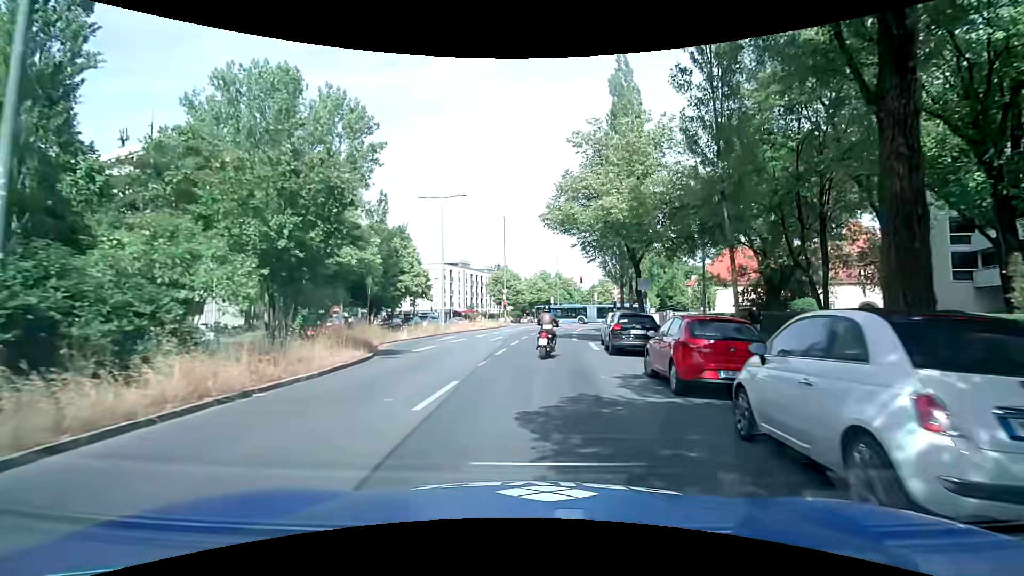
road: secondary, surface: asphalt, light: Day
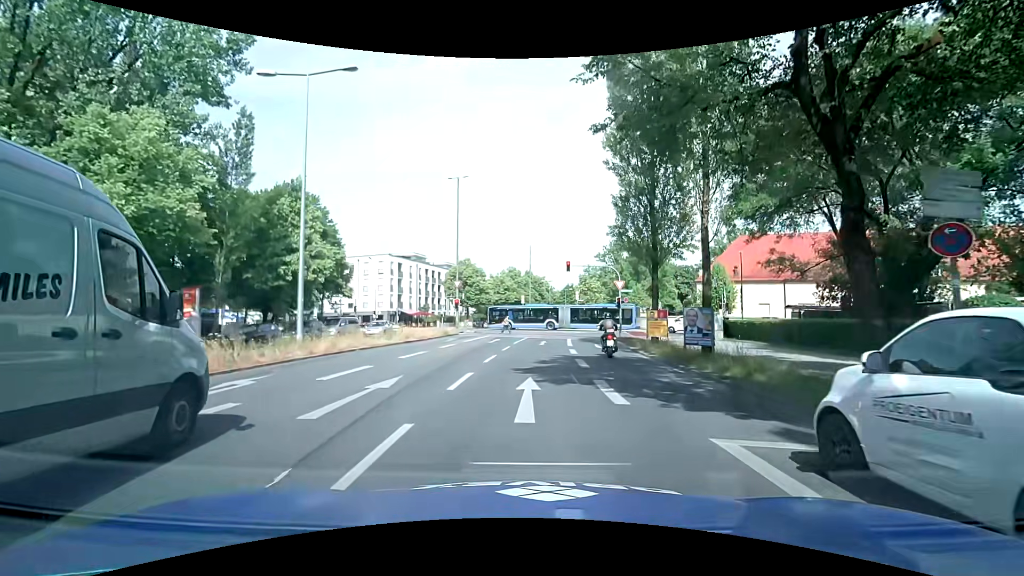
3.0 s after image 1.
(+0.6, +19.4) m; +4°
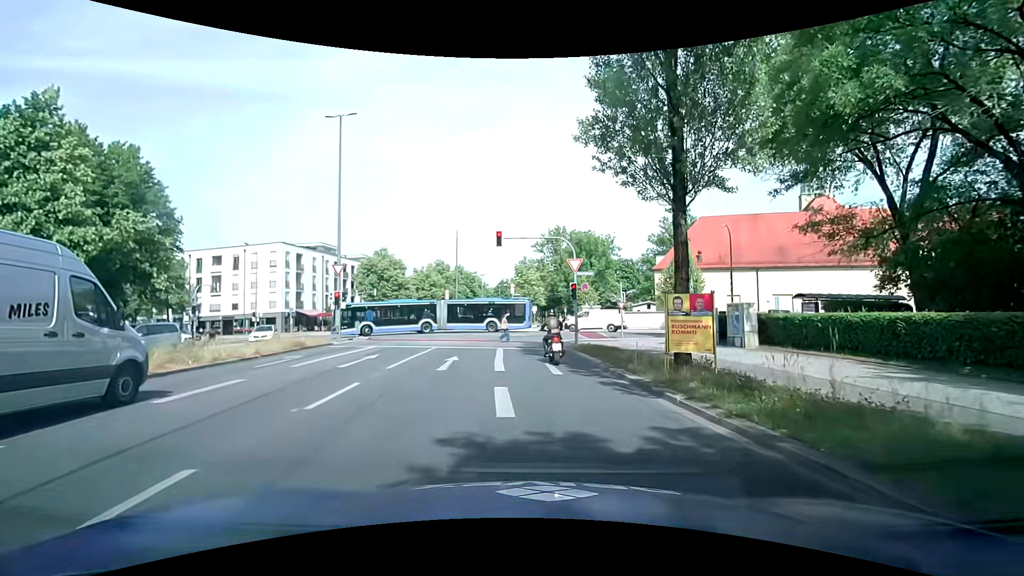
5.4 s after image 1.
(+1.1, +13.4) m; +7°
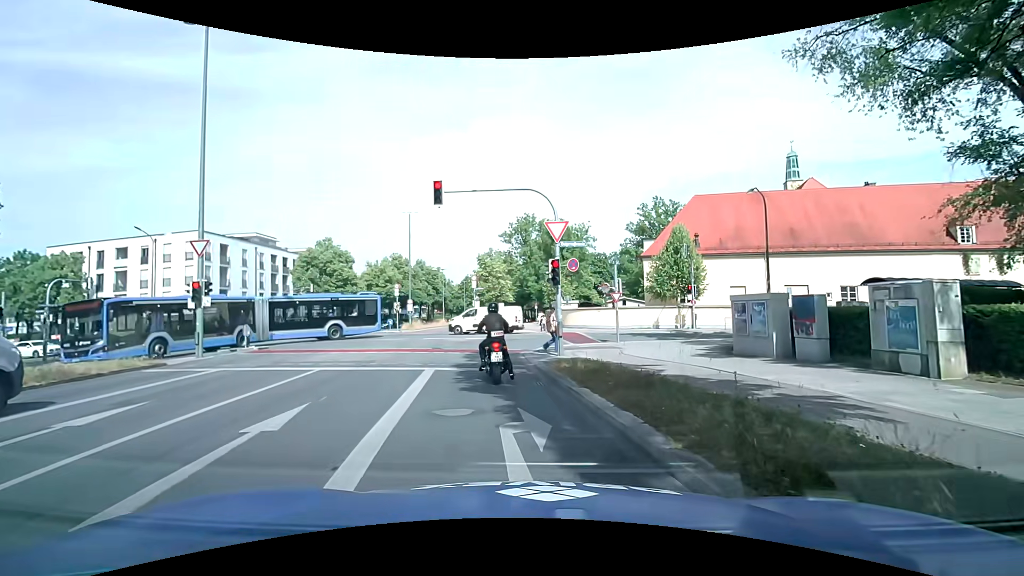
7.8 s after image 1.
(+0.4, +9.6) m; +2°
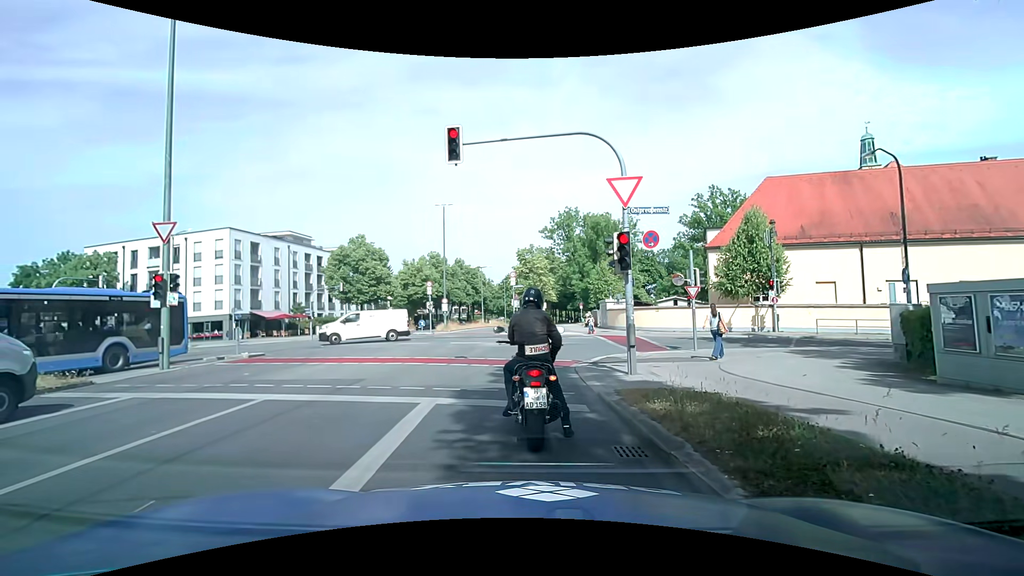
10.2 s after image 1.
(-0.1, +4.9) m; -5°
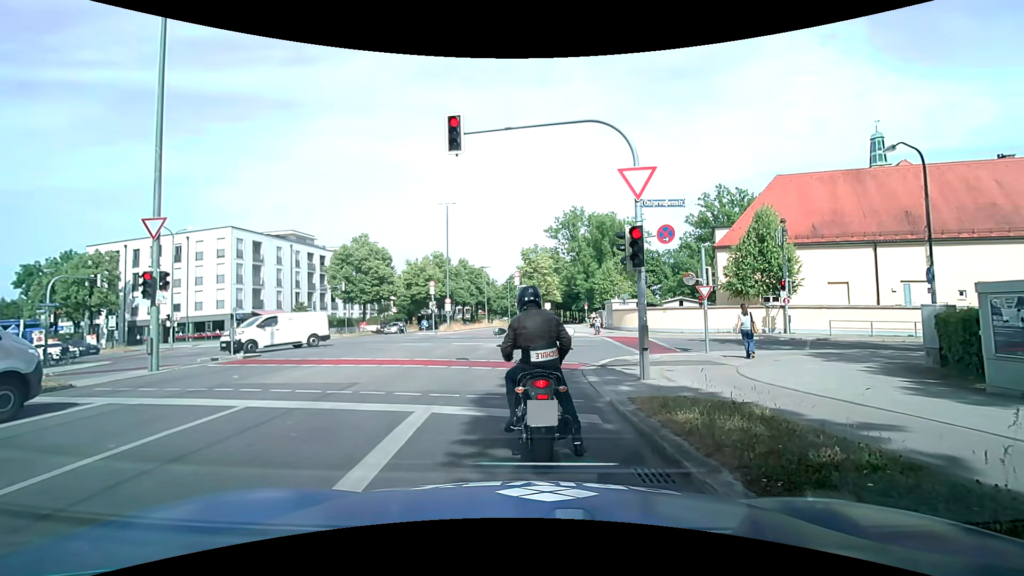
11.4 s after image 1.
(0.0, +0.7) m; 0°
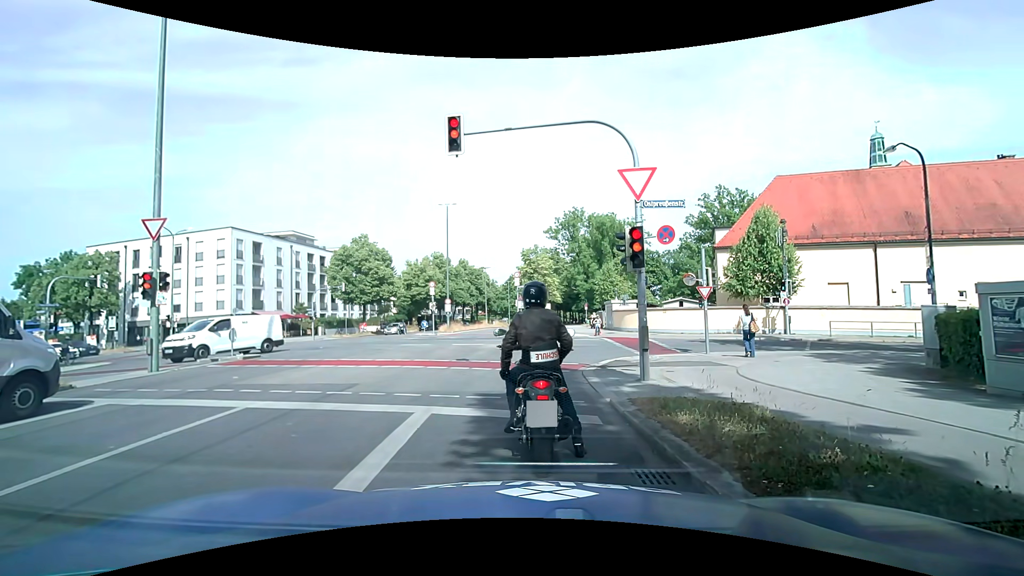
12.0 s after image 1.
(0.0, 0.0) m; 0°
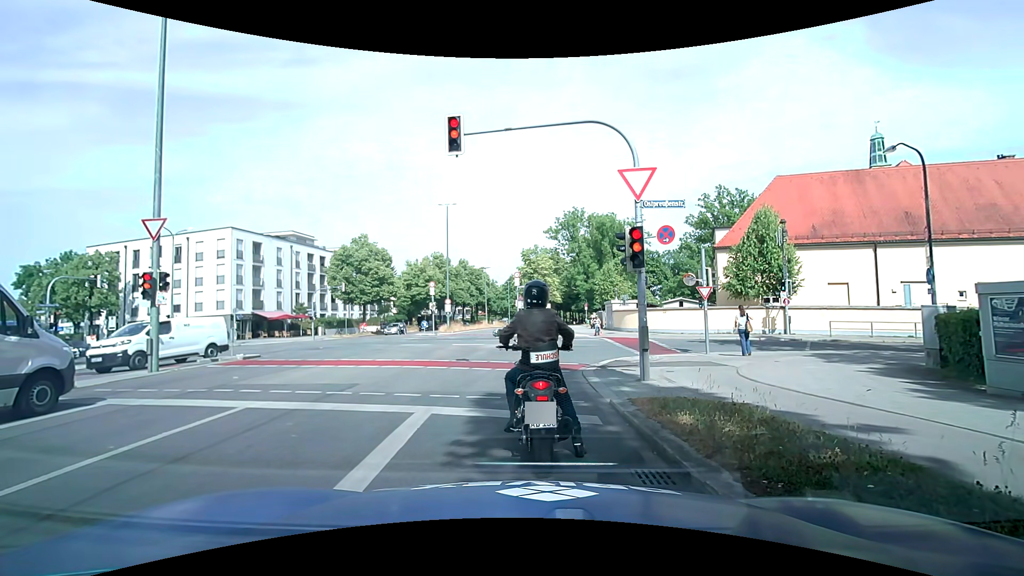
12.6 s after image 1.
(0.0, 0.0) m; 0°
